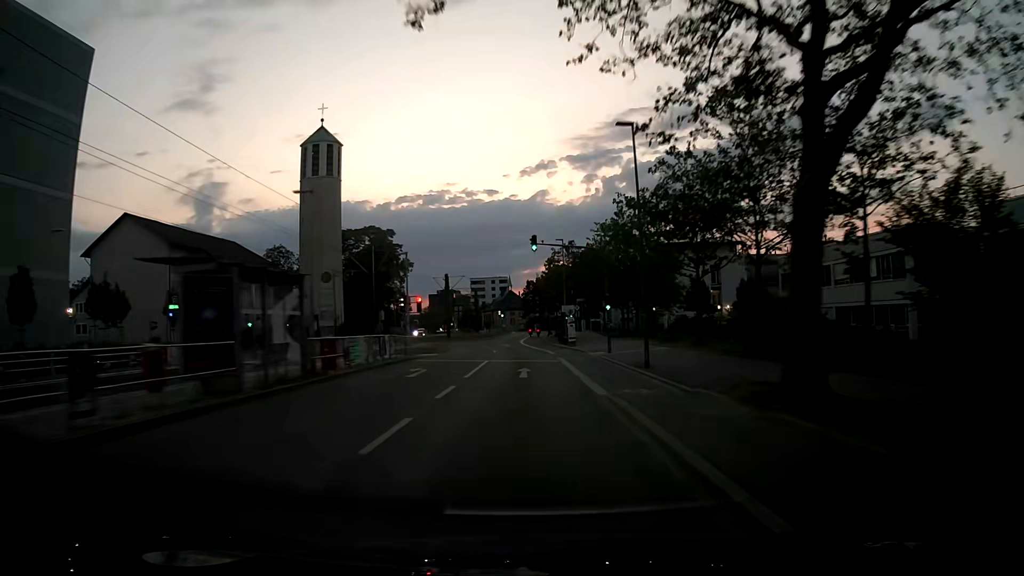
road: secondary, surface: asphalt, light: Dusk
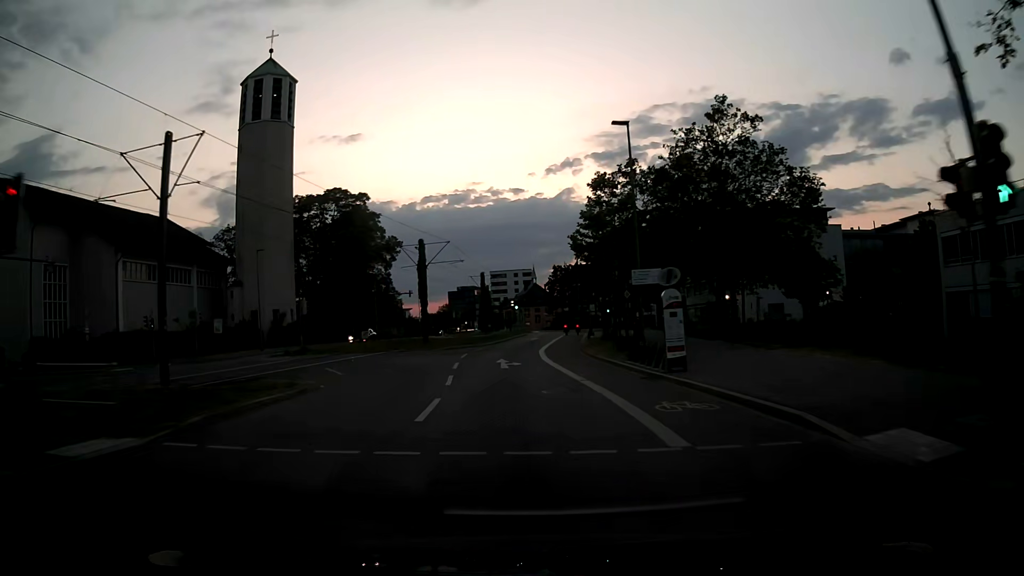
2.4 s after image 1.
(-0.1, +30.4) m; -2°
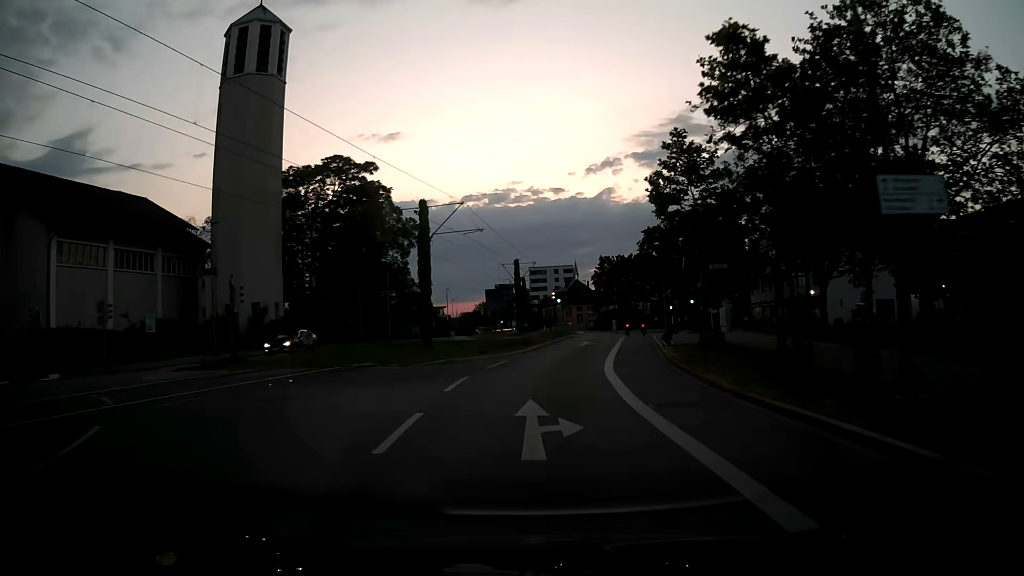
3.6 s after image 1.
(-0.5, +14.9) m; -4°
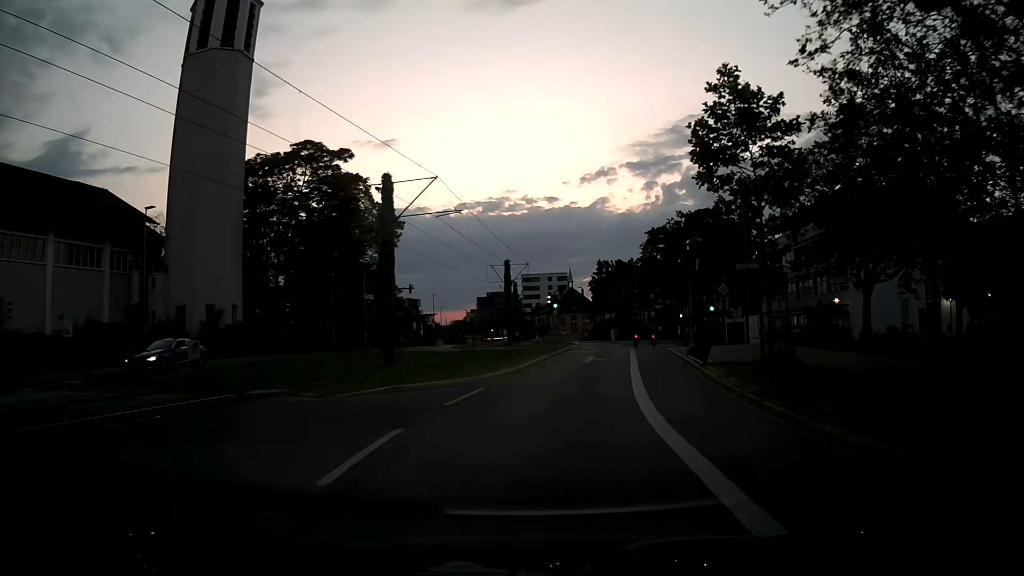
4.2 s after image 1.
(0.0, +7.4) m; 0°
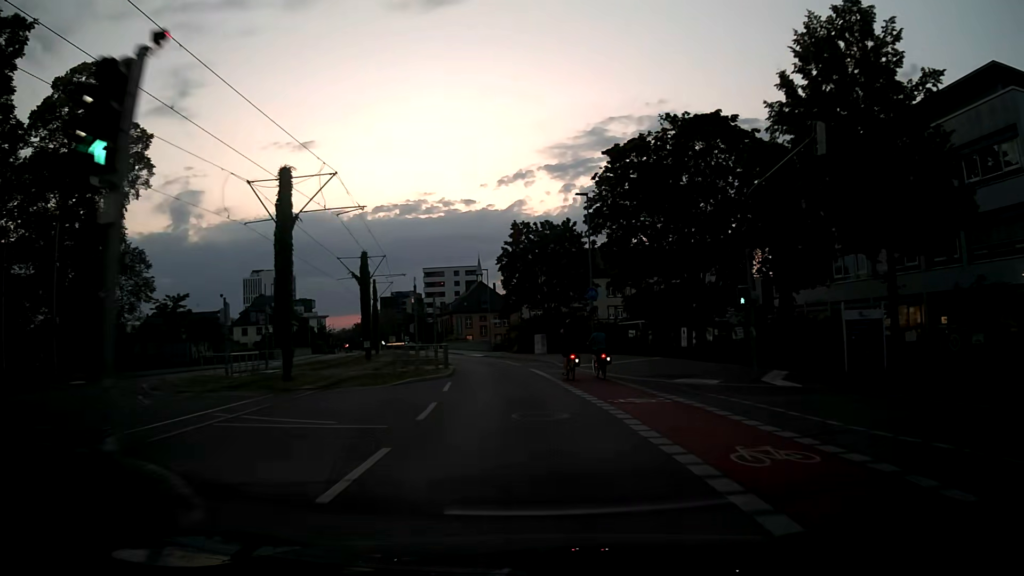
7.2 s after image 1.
(+3.4, +36.1) m; +7°
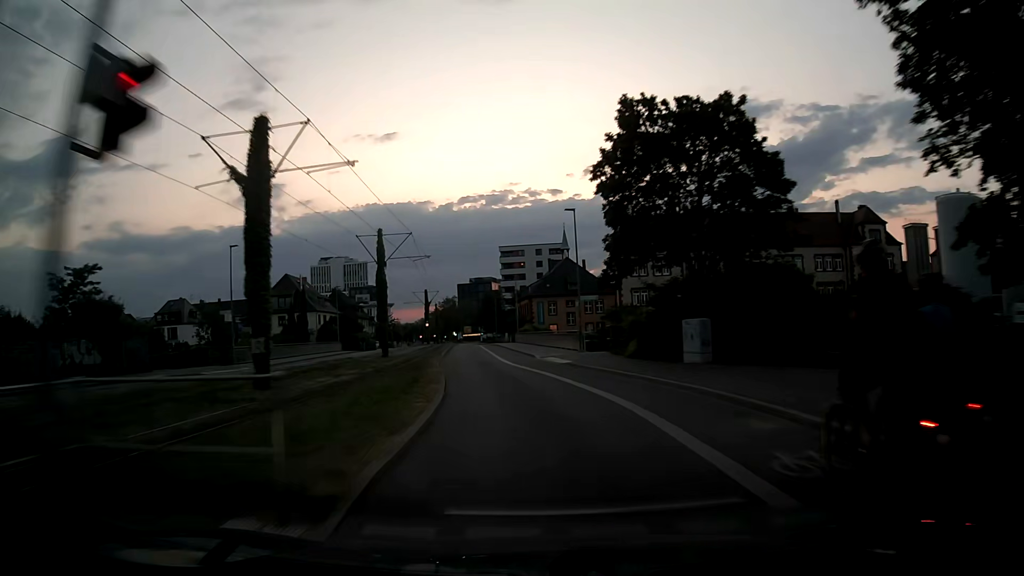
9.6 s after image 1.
(-1.7, +28.8) m; -8°
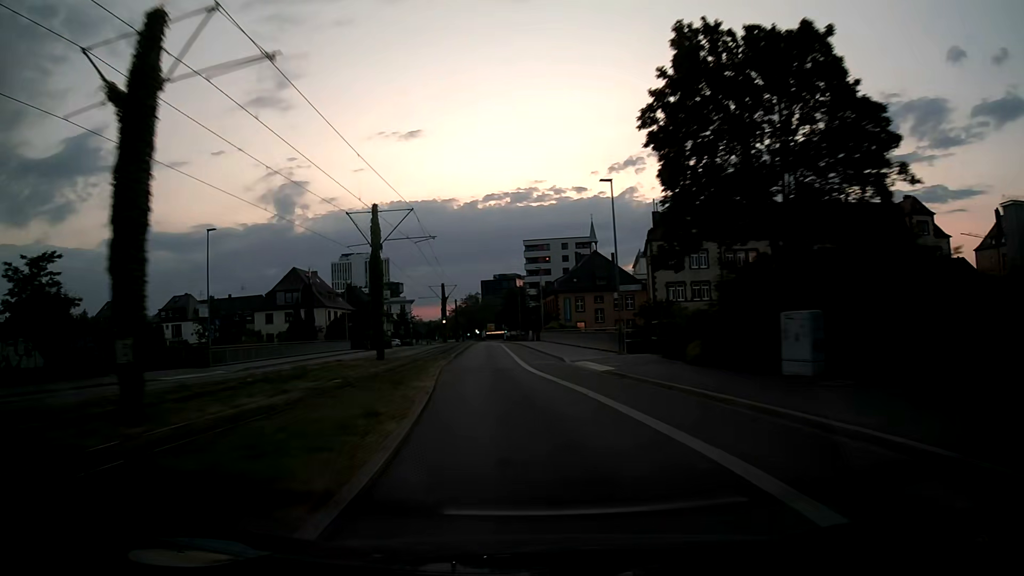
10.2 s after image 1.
(-0.1, +7.2) m; -2°
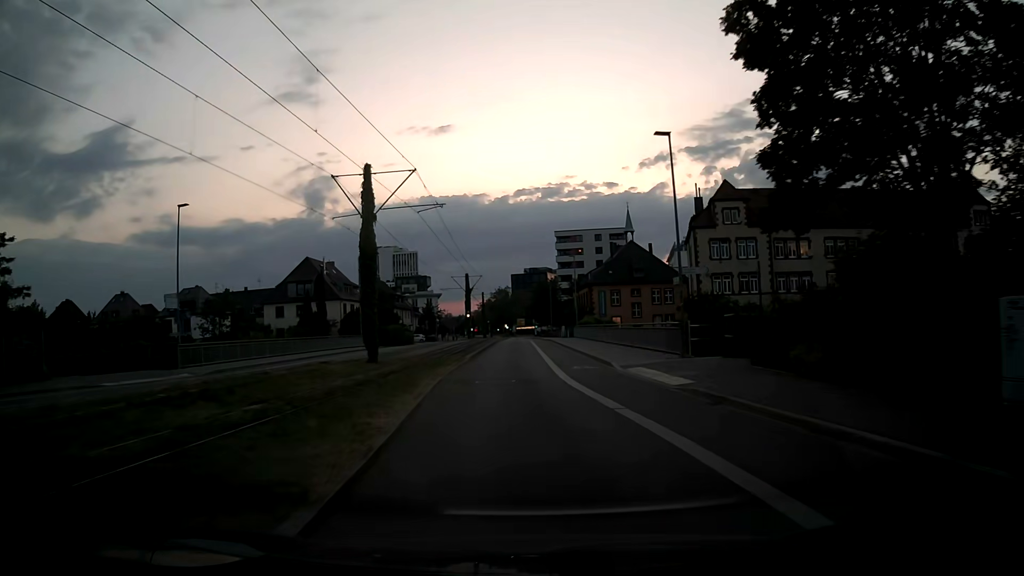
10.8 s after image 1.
(-0.1, +7.3) m; -2°
(0, +10) (-1, +20) (-1, +30) (-2, +40) (-2, +50) (-2, +60) (-2, +70) (-3, +80) (-3, +90) (-4, +100) m
